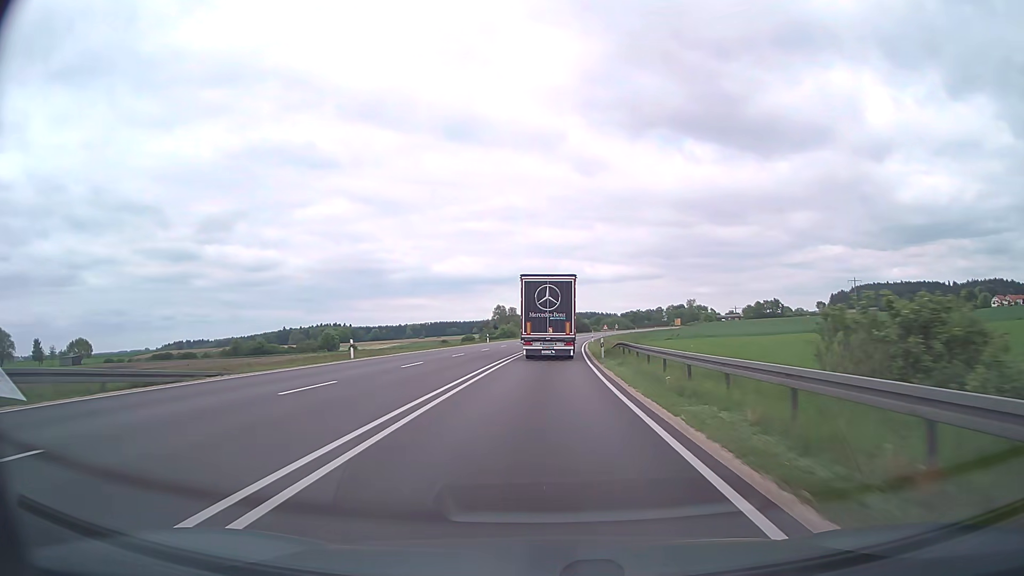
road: trunk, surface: asphalt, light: Day
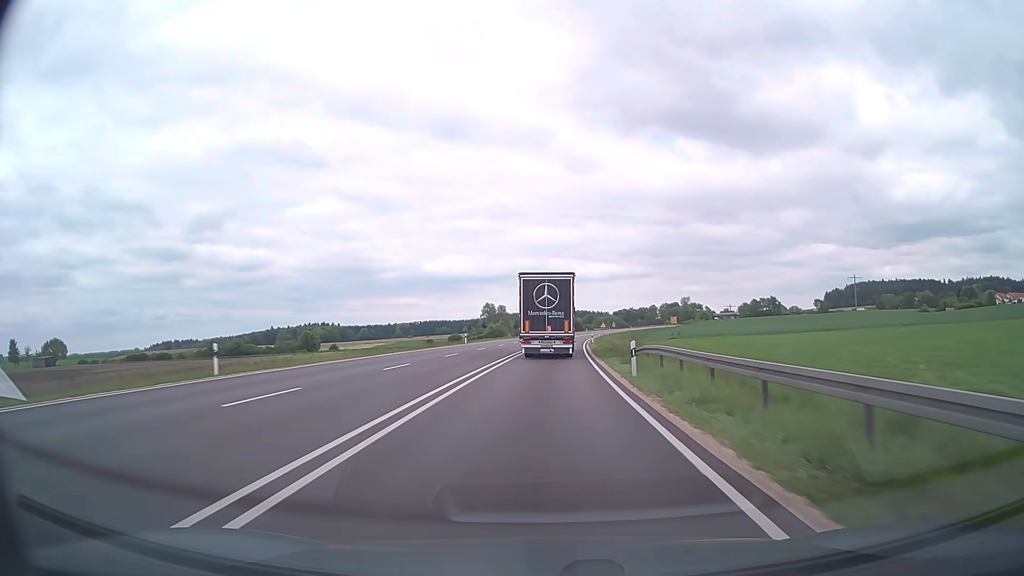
(+0.1, +14.8) m; +1°
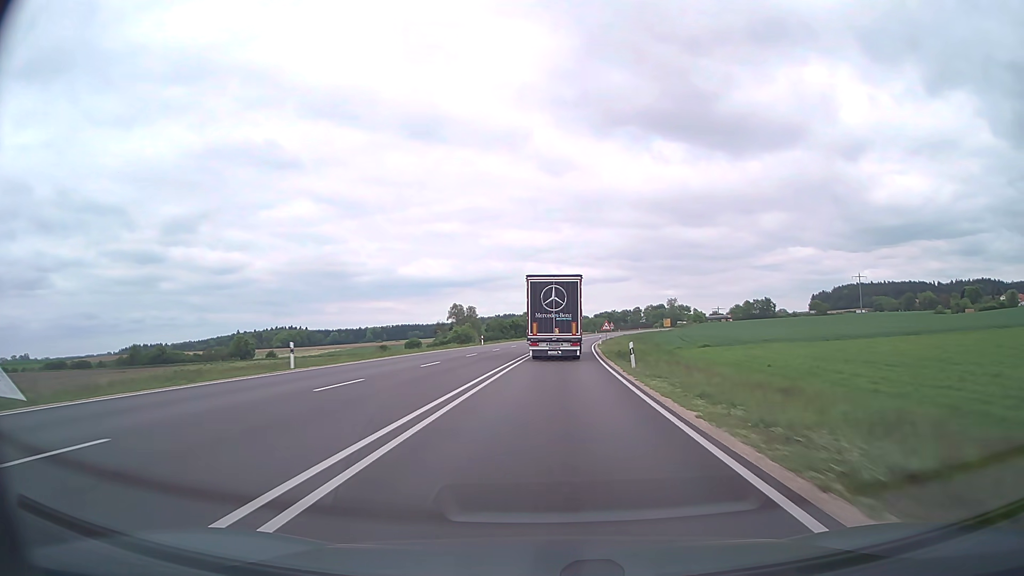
(+0.8, +44.0) m; +2°
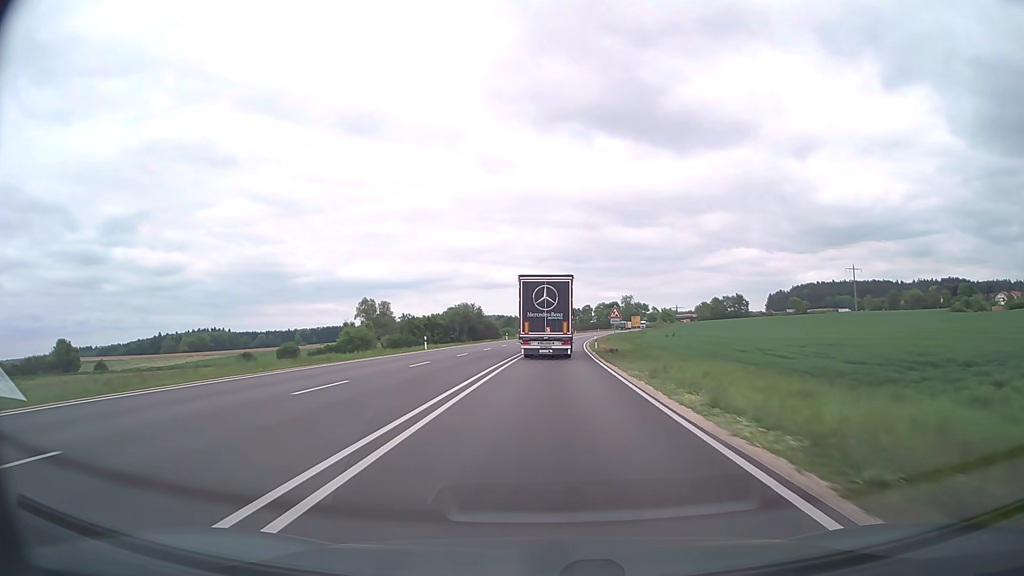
(+3.3, +72.7) m; +5°
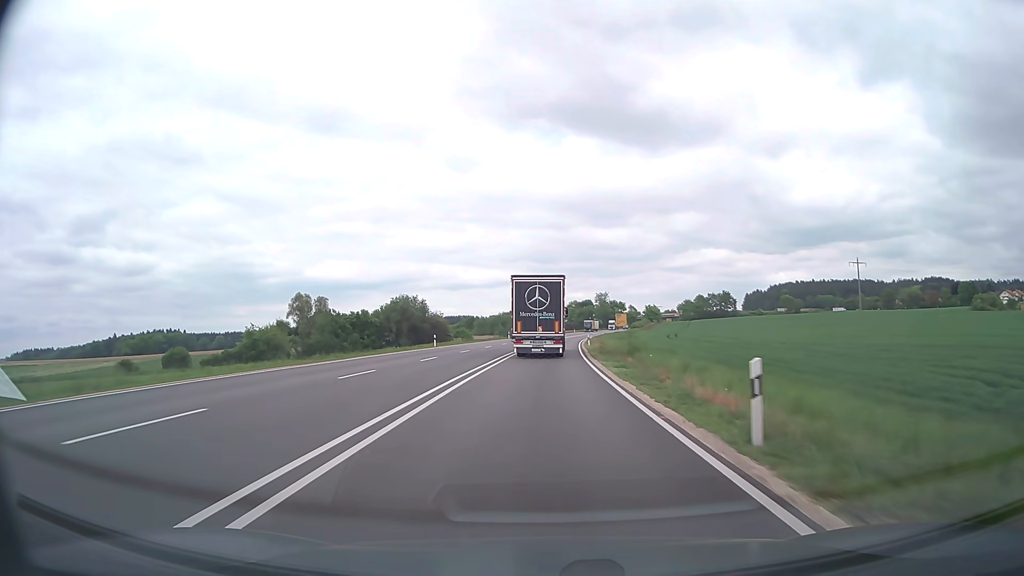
(+1.0, +43.4) m; +3°
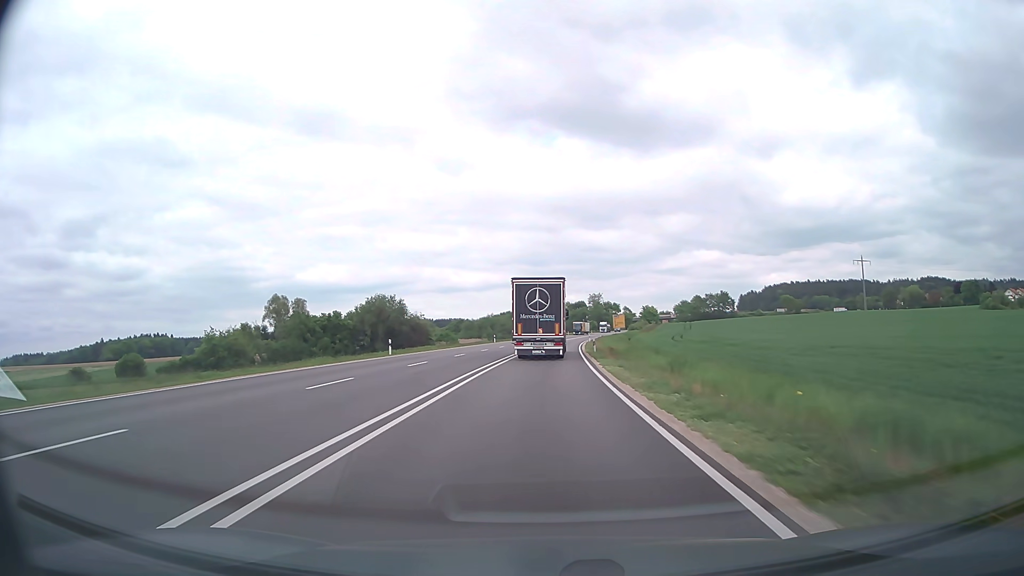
(+0.1, +14.4) m; +1°
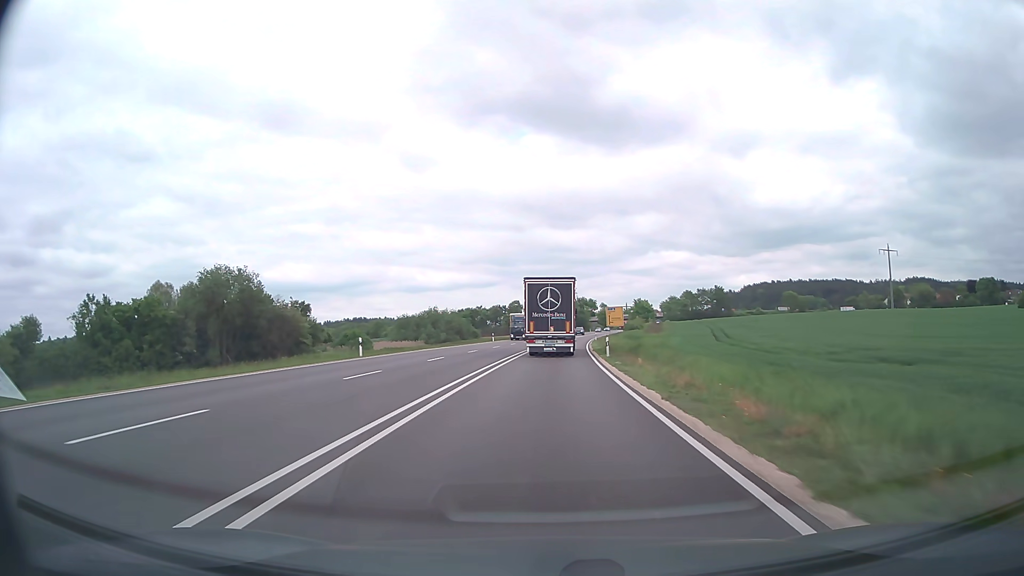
(+1.2, +57.5) m; +3°
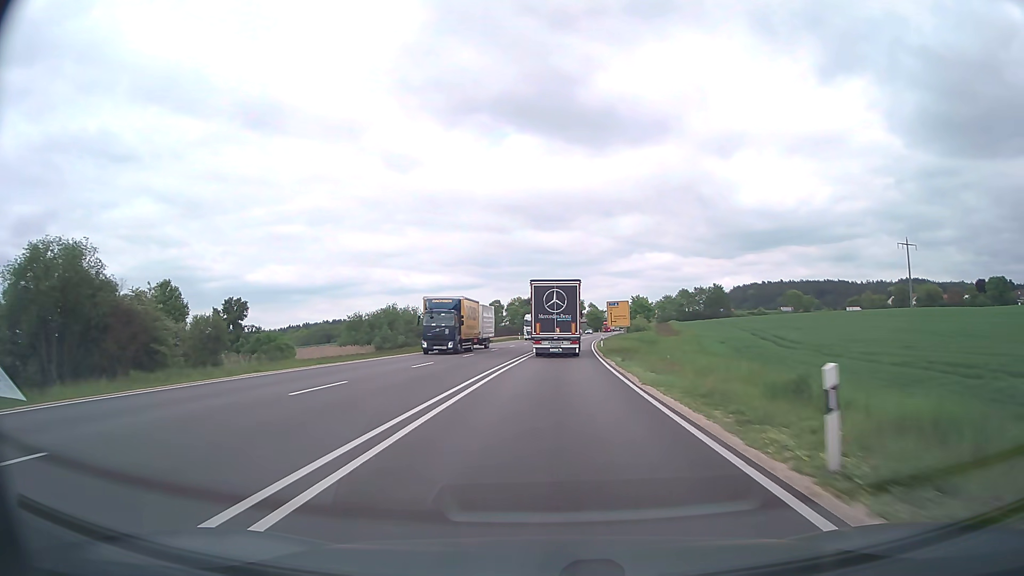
(+0.4, +28.6) m; +1°
(0, +10) (0, +20) (0, +30) (+1, +40) (+1, +50) (+2, +60) (+3, +70) (+4, +80) (+5, +90) (+6, +100) m
